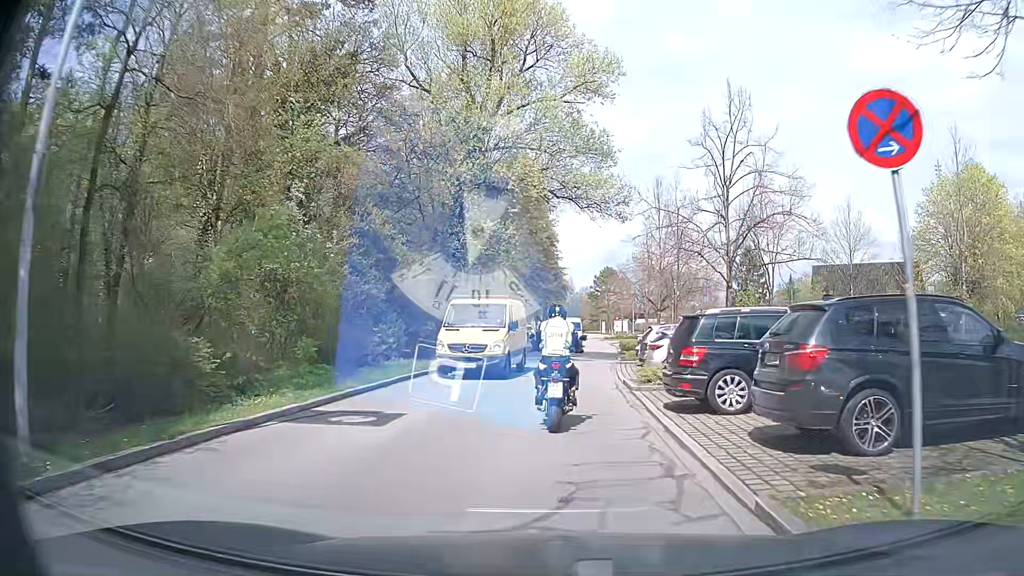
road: unclassified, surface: asphalt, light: Day
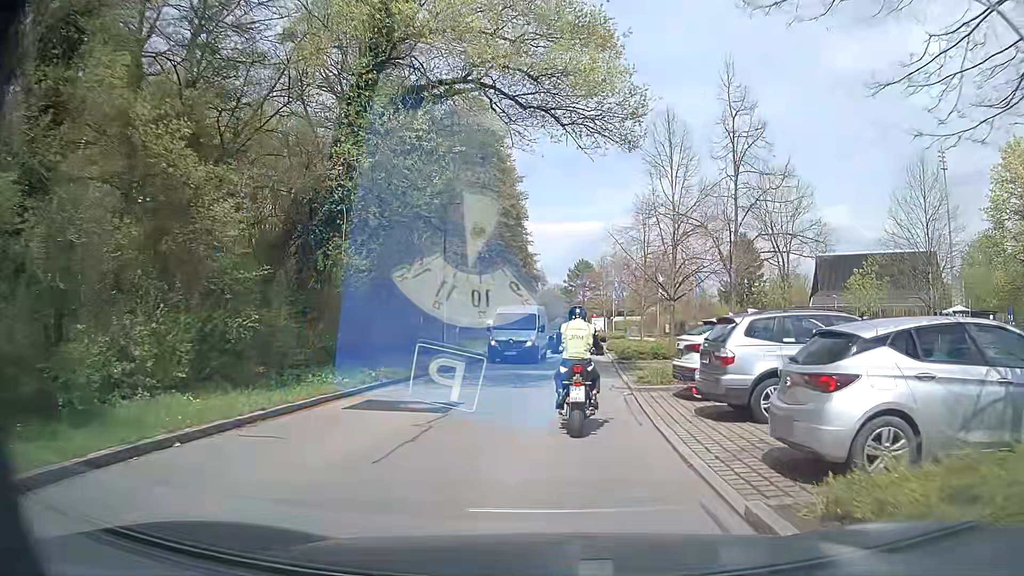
(+0.2, +13.1) m; +2°
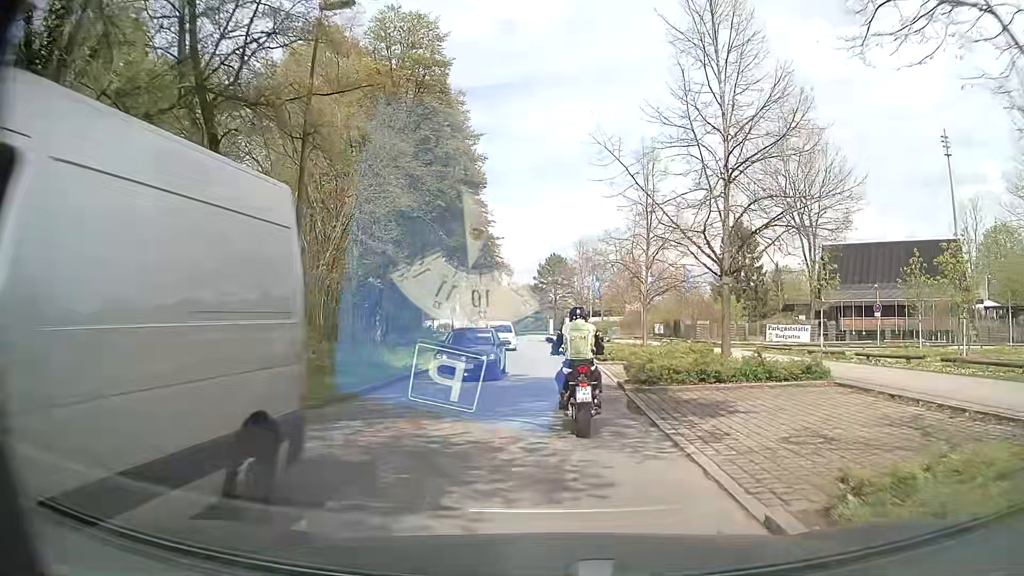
(+0.3, +12.9) m; +3°
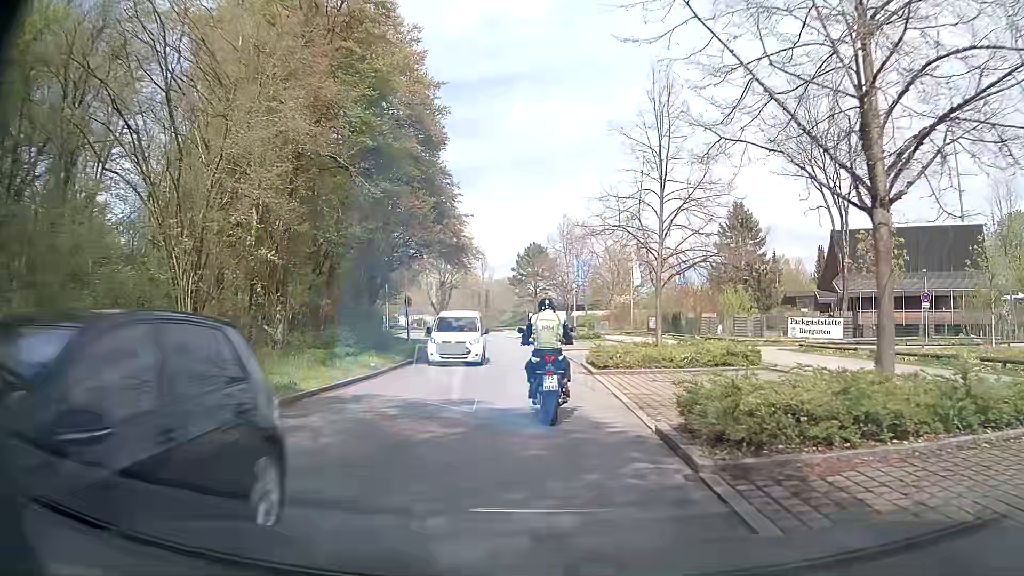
(0.0, +8.9) m; +1°
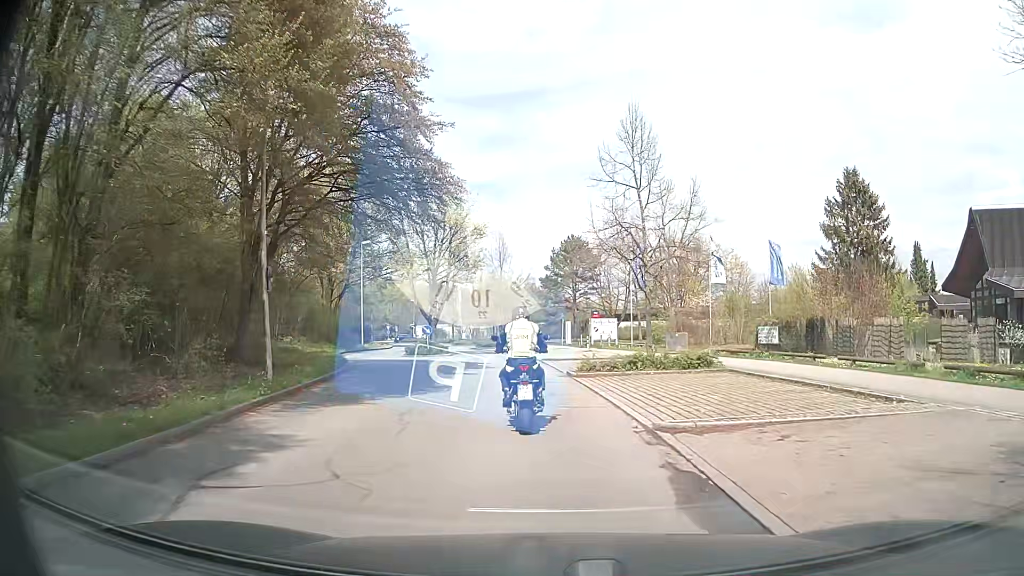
(-0.5, +22.8) m; -3°
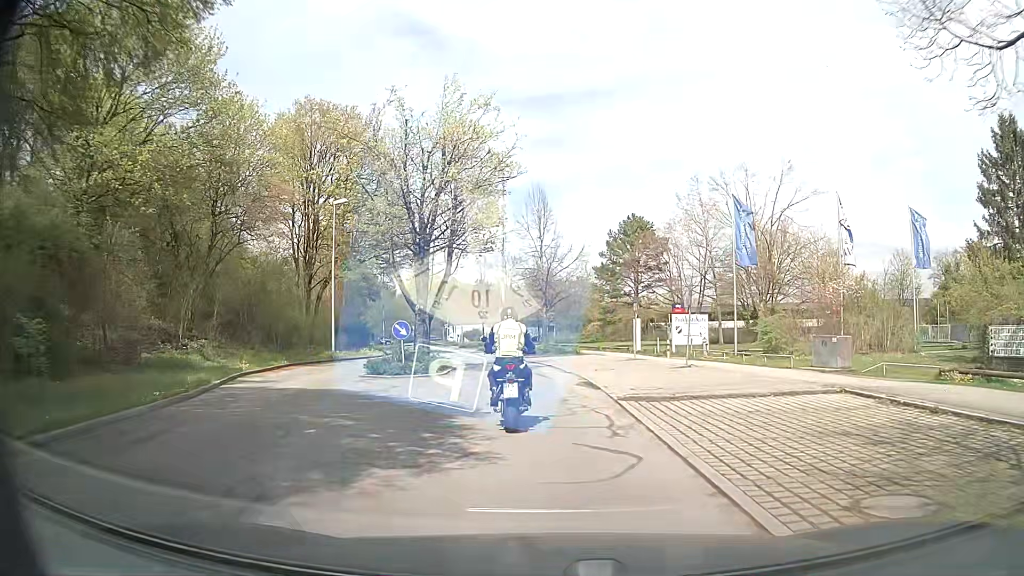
(-0.6, +17.5) m; -4°
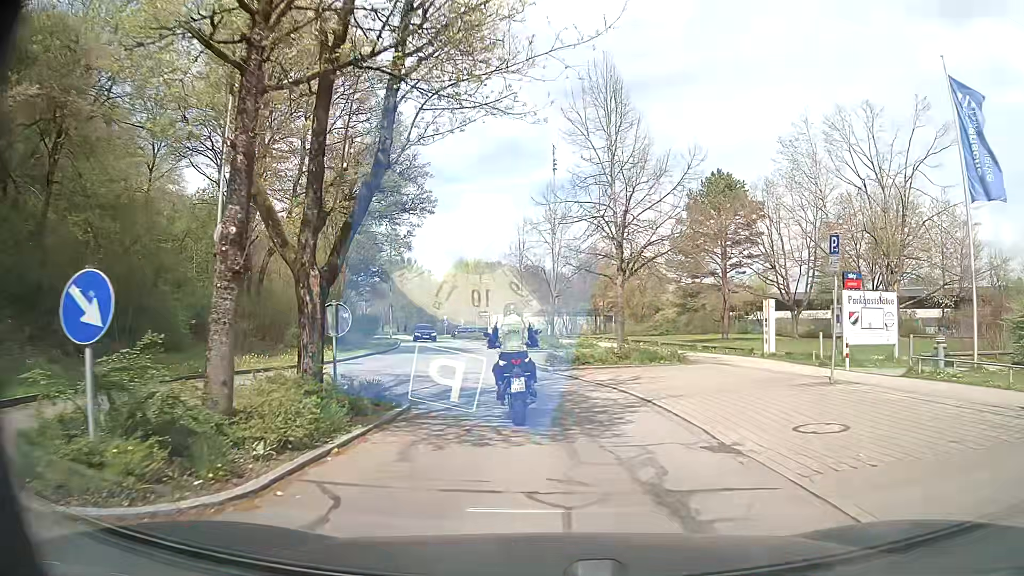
(-0.8, +17.7) m; -5°
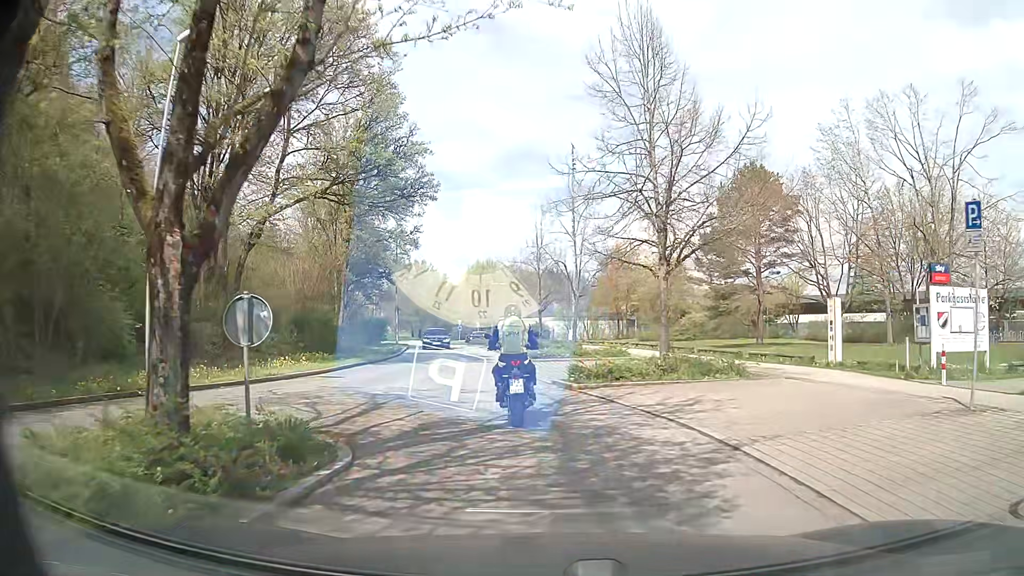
(-0.1, +4.5) m; -1°
(-1, +10) (-2, +20) (-3, +30) (-5, +40) (-7, +49) (-9, +59) (-12, +69) (-15, +78) (-16, +88) (-16, +98) m
